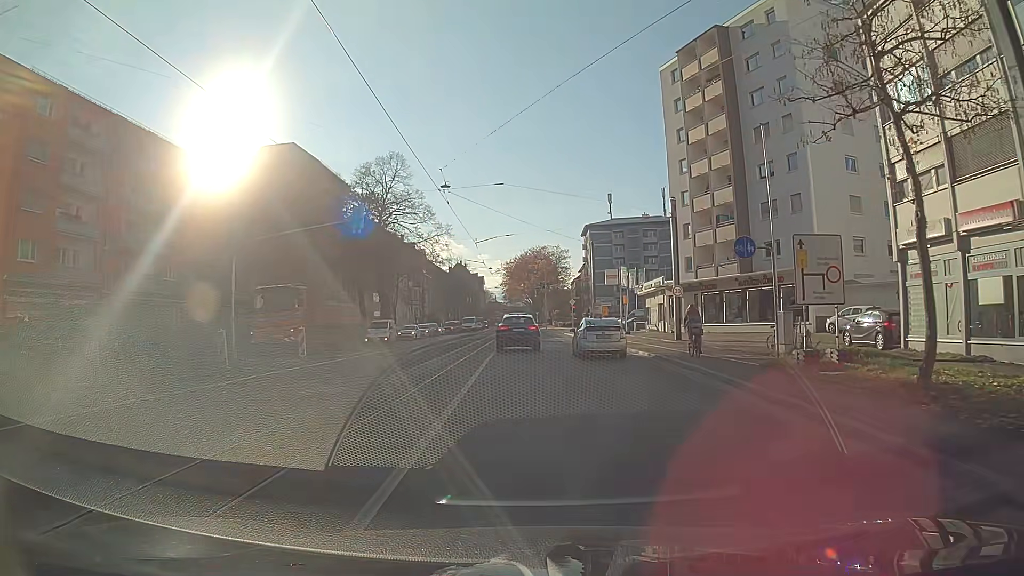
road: primary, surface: asphalt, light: Day
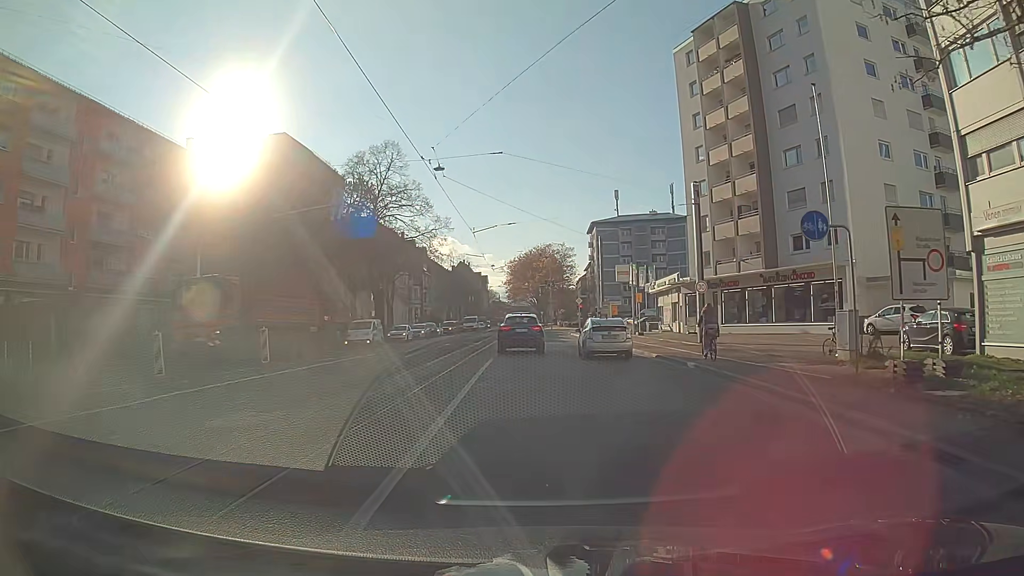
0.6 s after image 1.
(0.0, +4.2) m; -1°
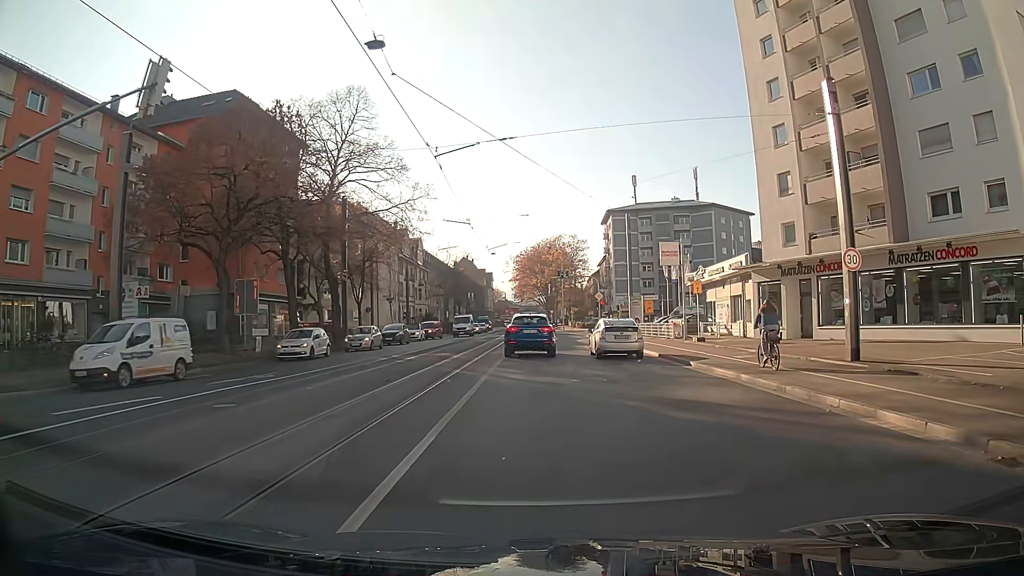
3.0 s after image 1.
(-0.3, +15.1) m; -1°
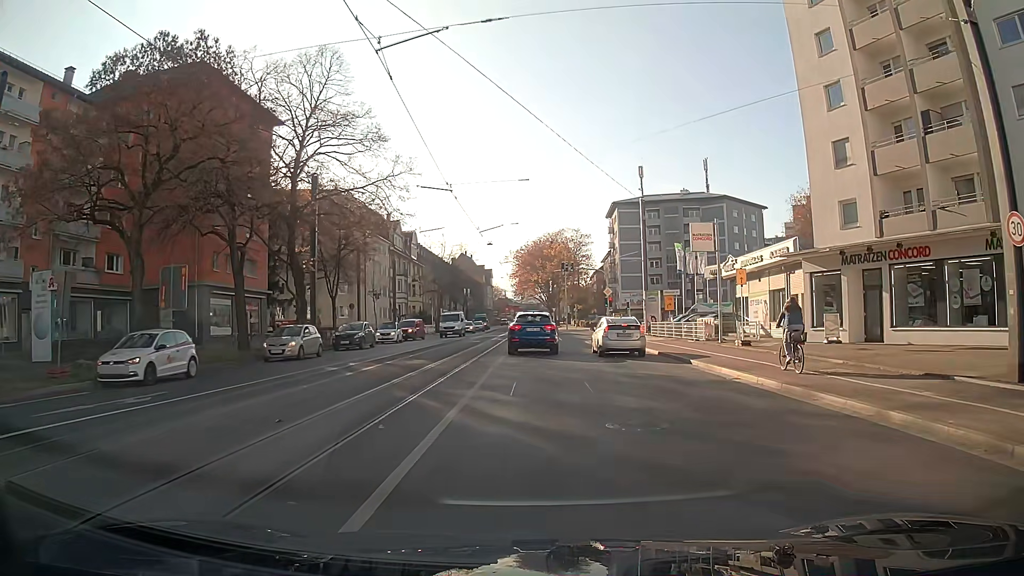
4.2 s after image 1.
(0.0, +7.1) m; 0°
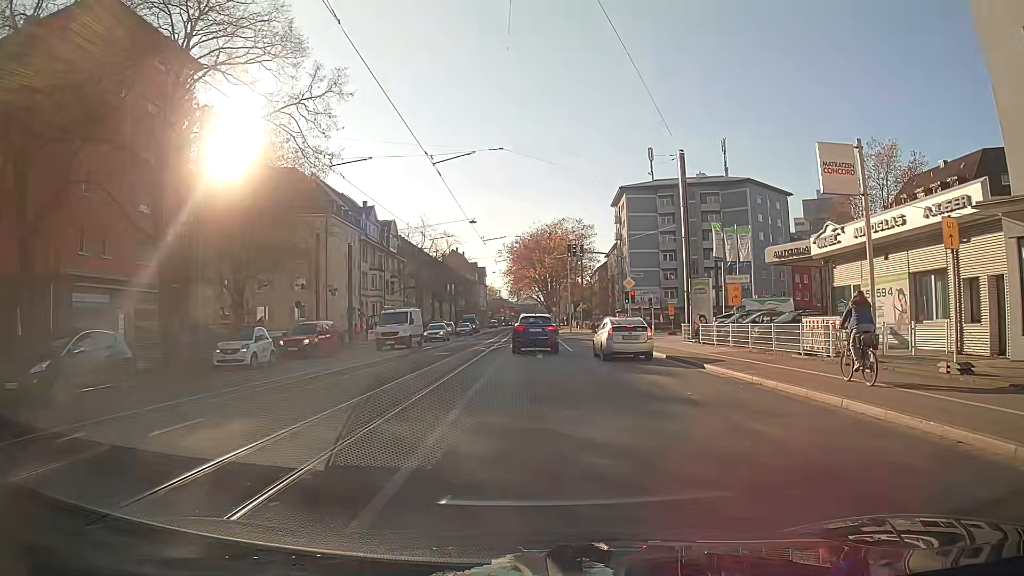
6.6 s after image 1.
(0.0, +14.7) m; 0°
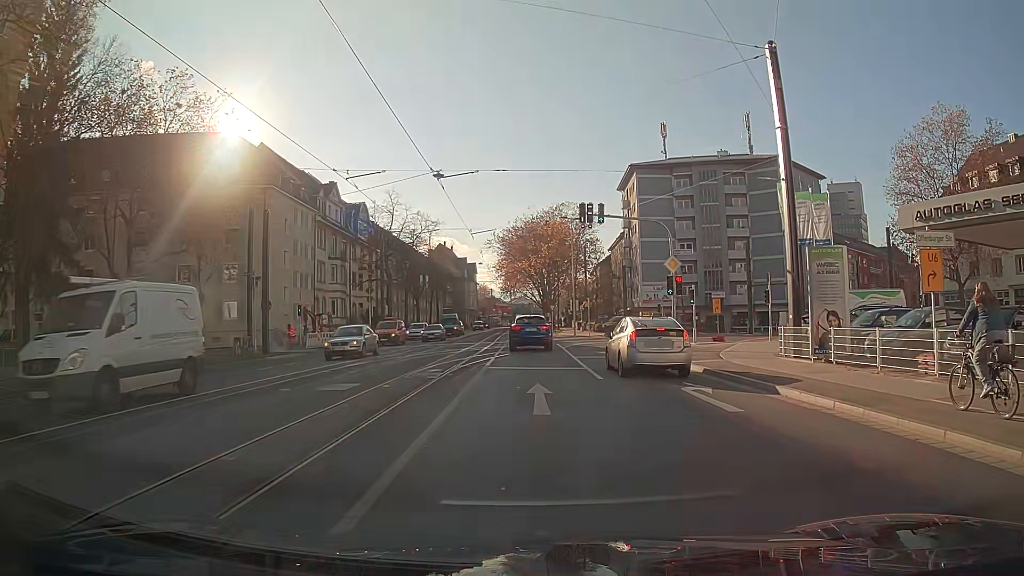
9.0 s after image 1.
(0.0, +15.4) m; 0°
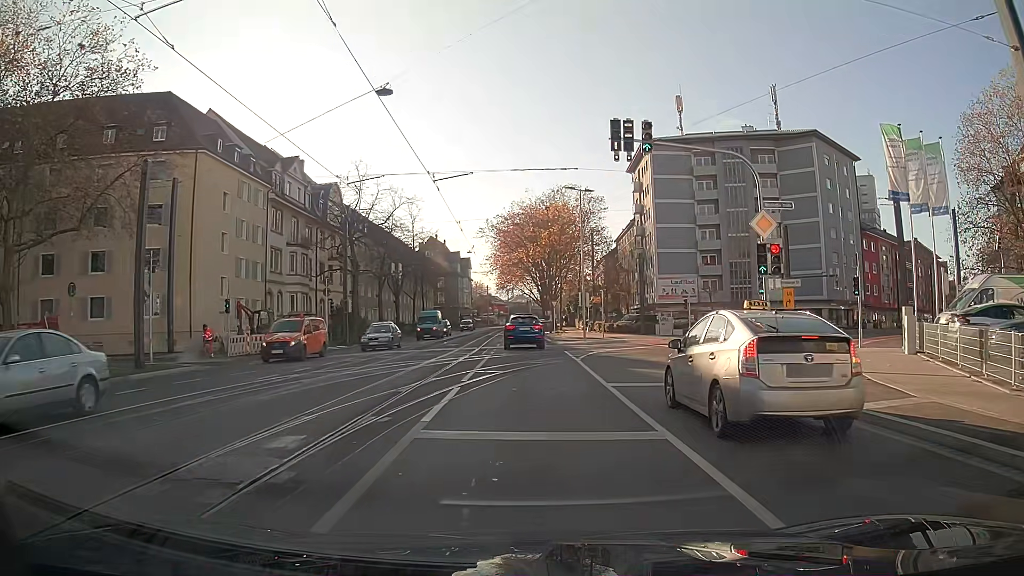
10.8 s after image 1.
(0.0, +12.0) m; 0°
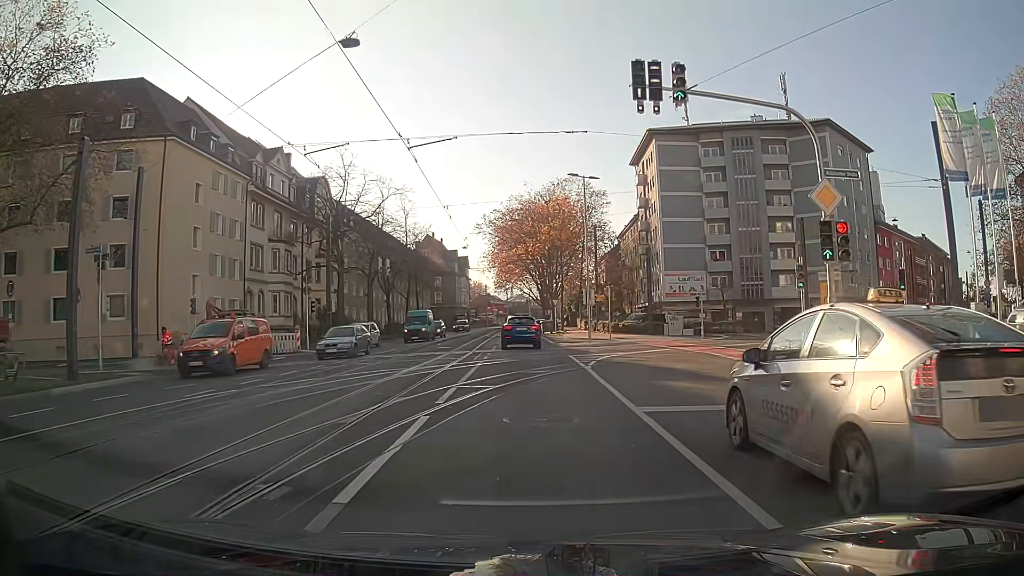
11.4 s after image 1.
(0.0, +4.1) m; 0°
(0, +10) (0, +20) (0, +30) (0, +40) (-1, +50) (-1, +60) (-2, +70) (-2, +80) (-2, +90) (-2, +100) m
